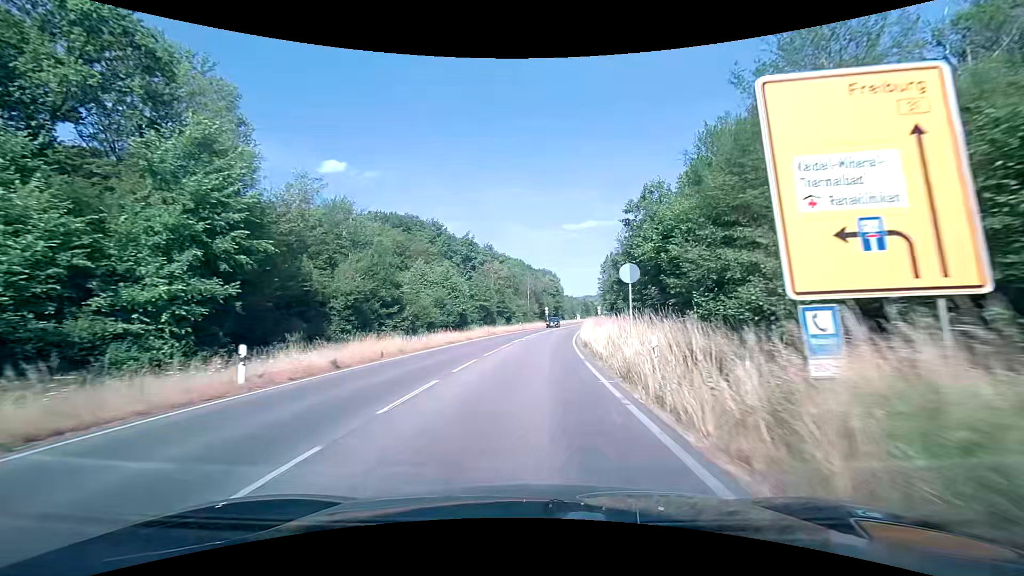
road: primary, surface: asphalt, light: Day
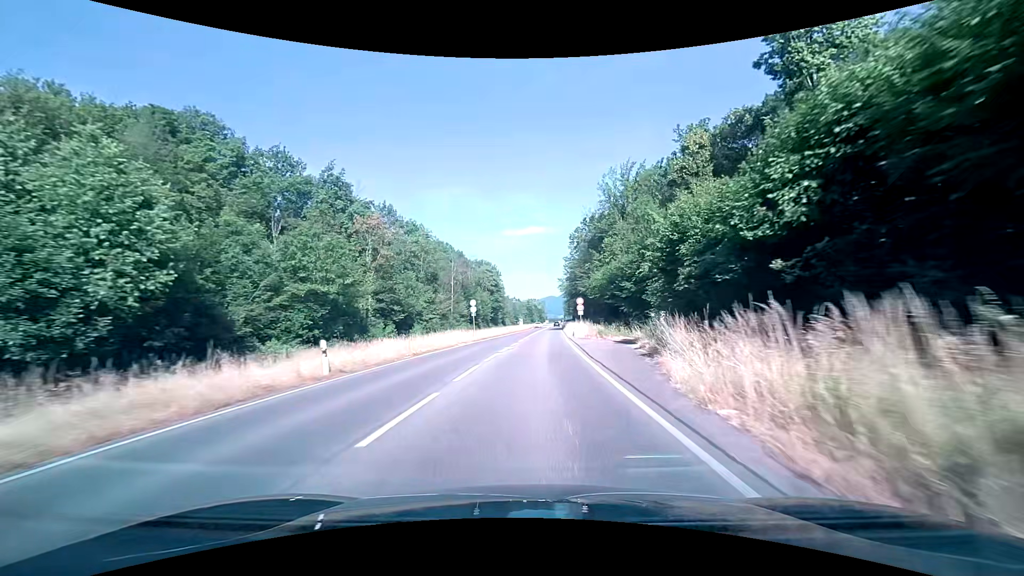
(+3.1, +49.5) m; +7°
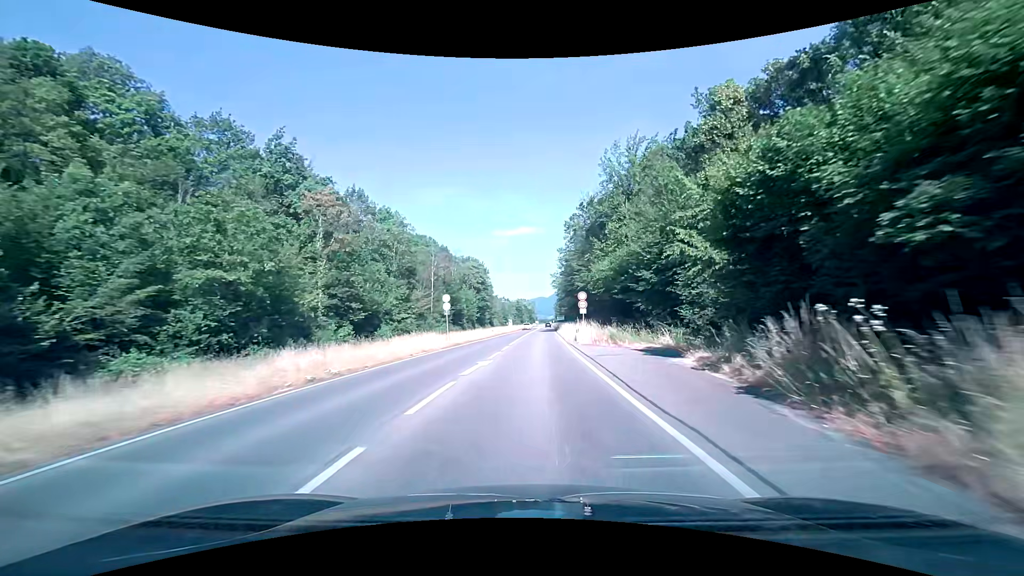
(+0.1, +10.0) m; +1°
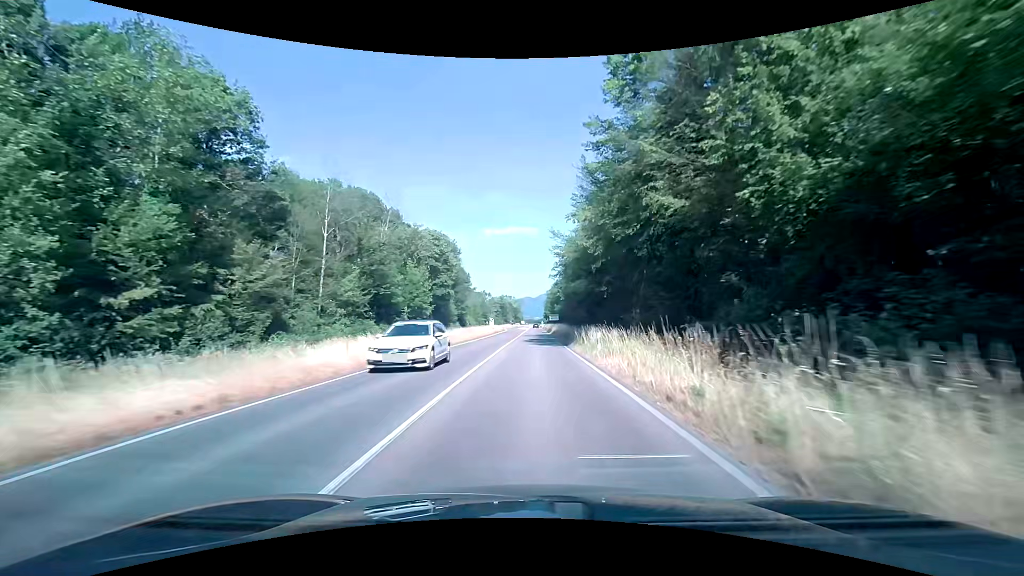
(+0.6, +40.4) m; +1°
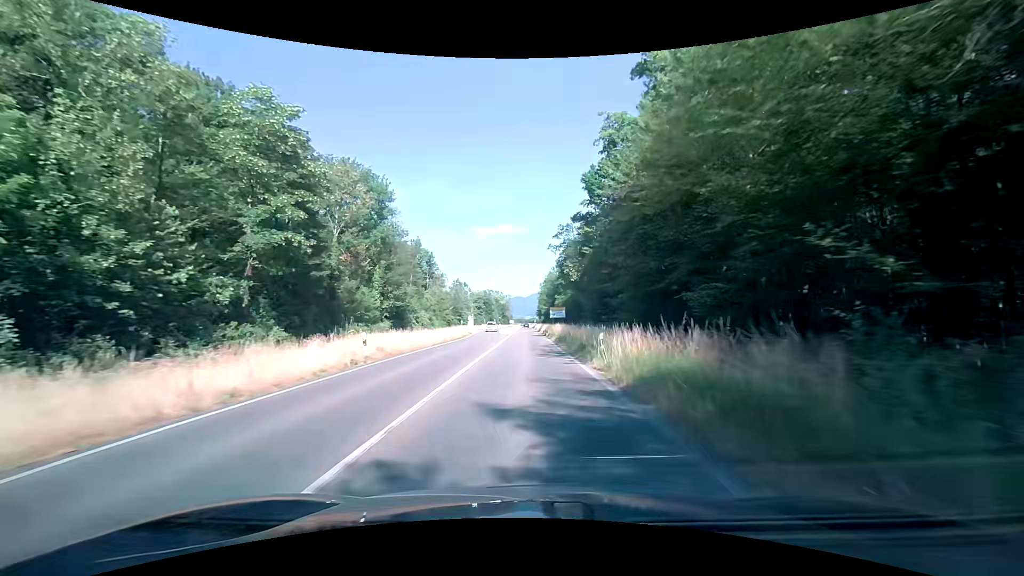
(+0.8, +51.3) m; +2°
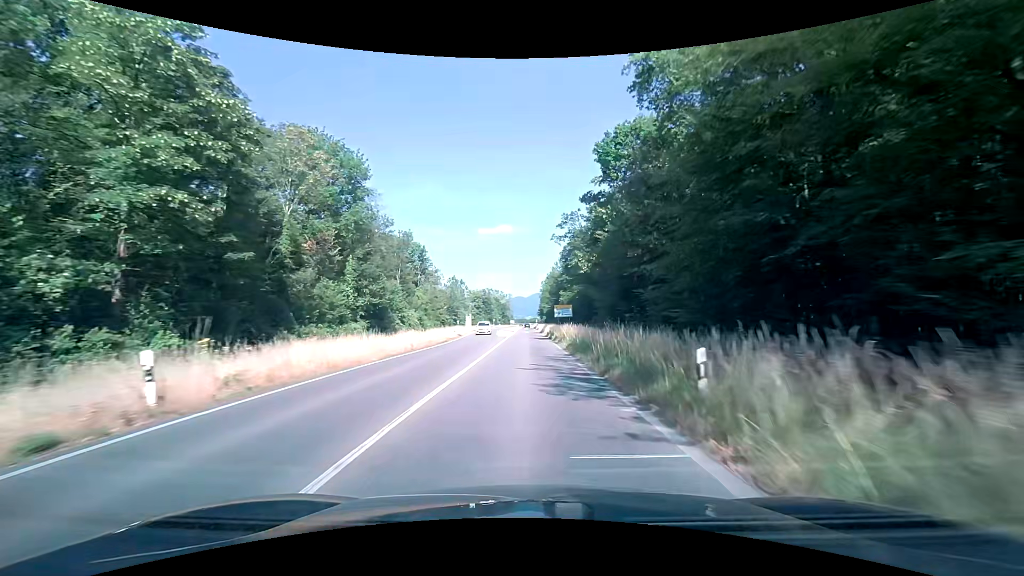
(-0.1, +10.4) m; -1°
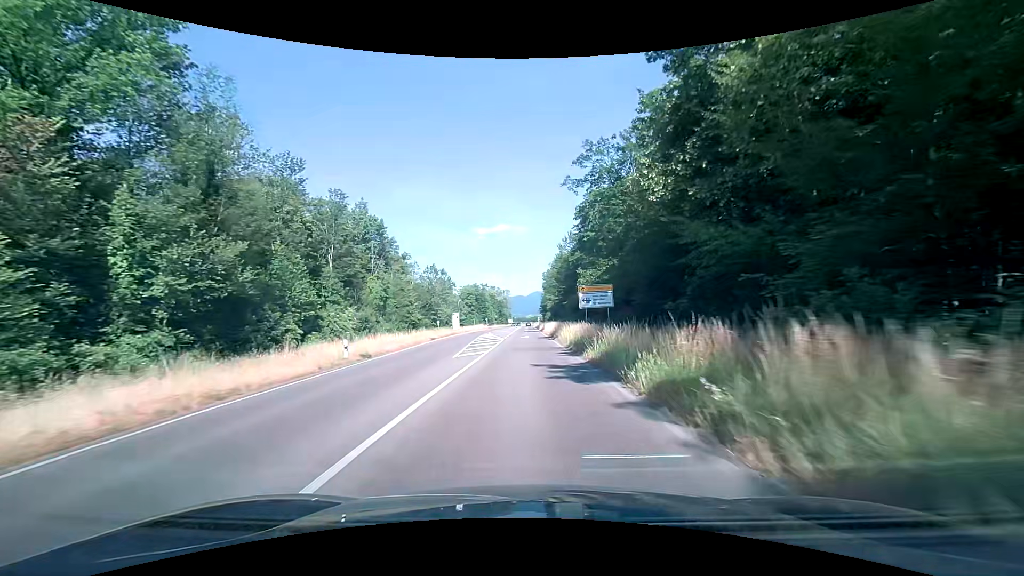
(0.0, +31.2) m; 0°
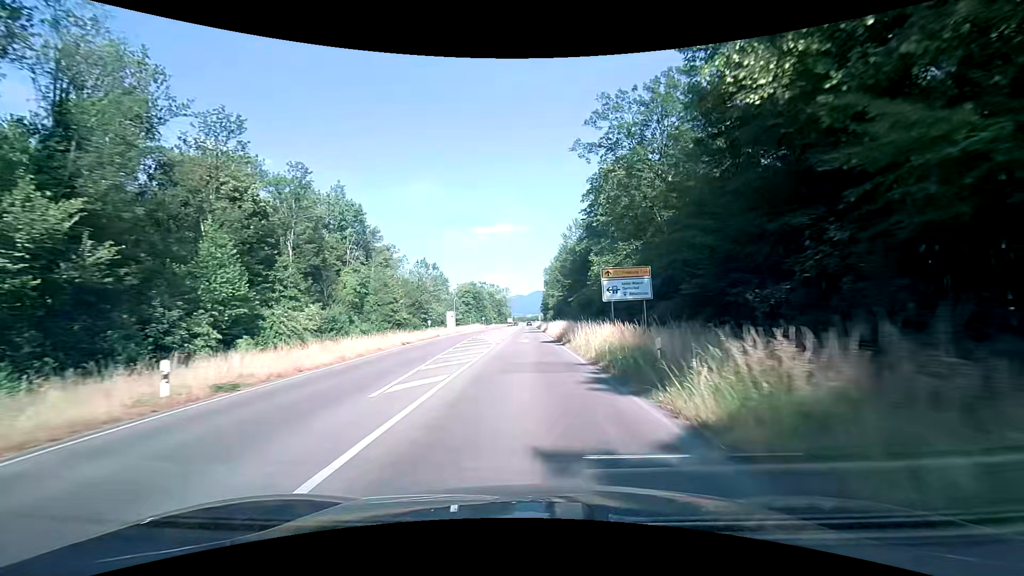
(0.0, +10.5) m; 0°
(0, +10) (0, +20) (0, +30) (0, +40) (0, +50) (0, +60) (0, +70) (-1, +80) (-1, +90) (-1, +100) m
